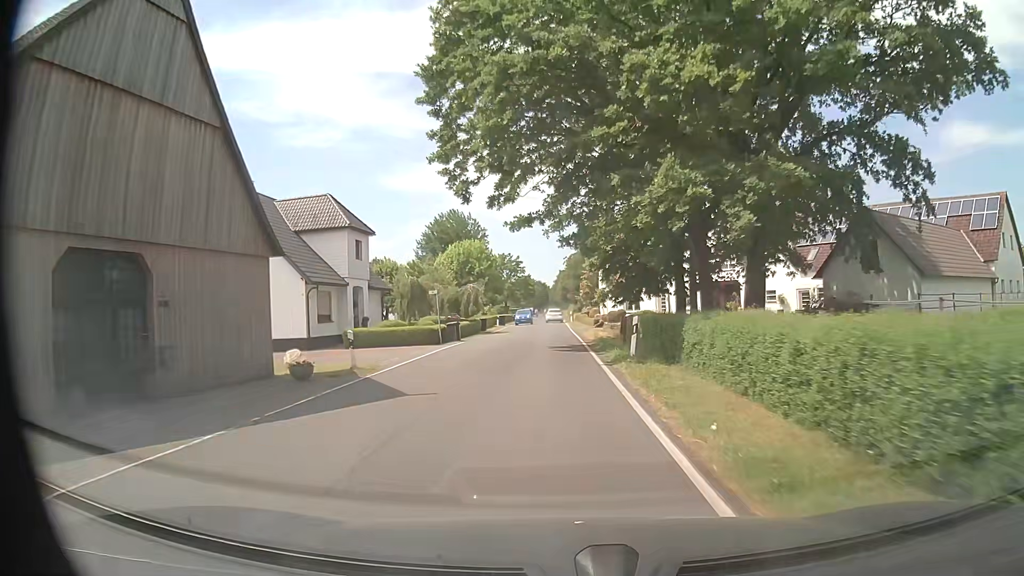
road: secondary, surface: asphalt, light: Day
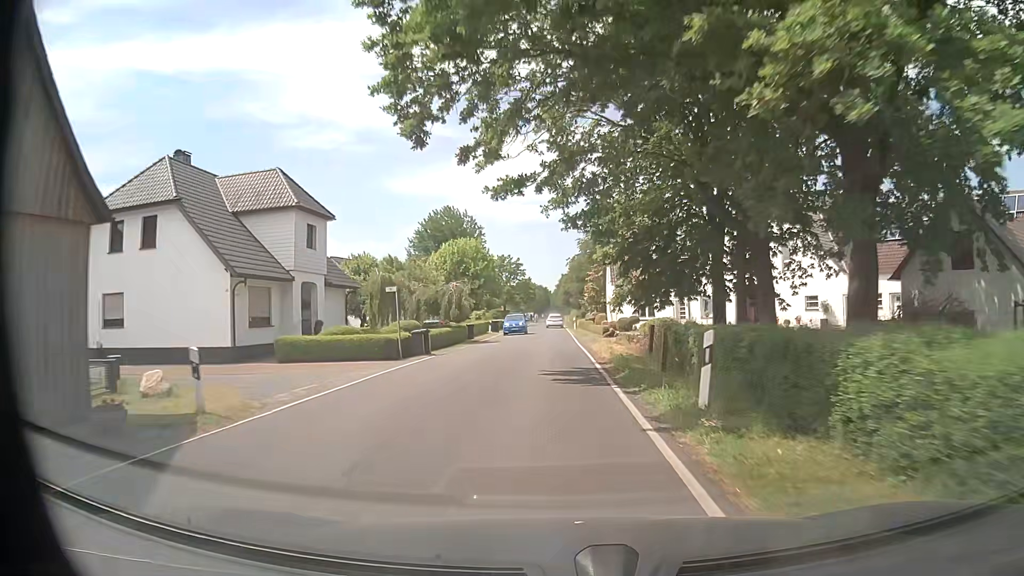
(0.0, +8.0) m; 0°
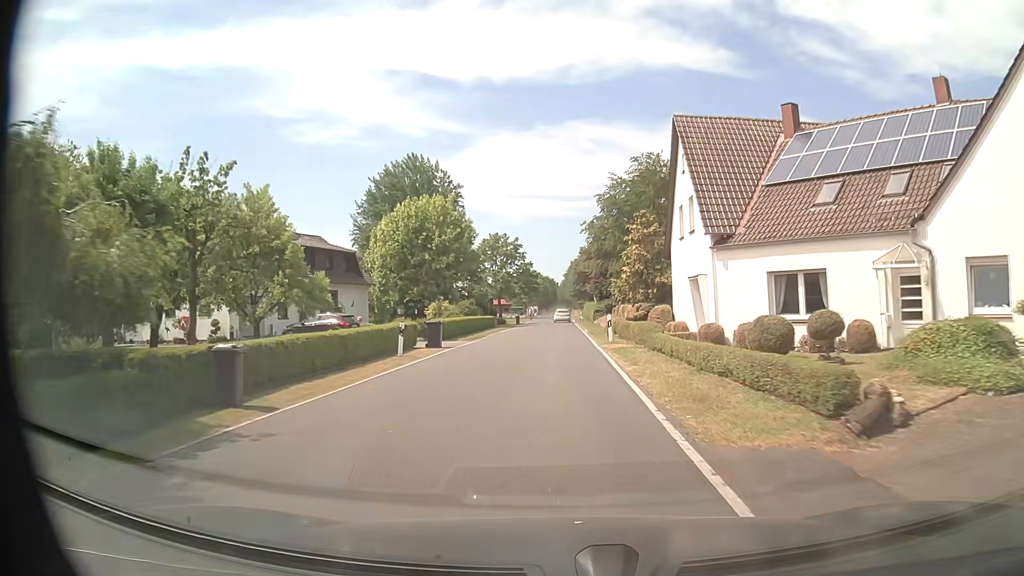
(-0.1, +31.7) m; 0°
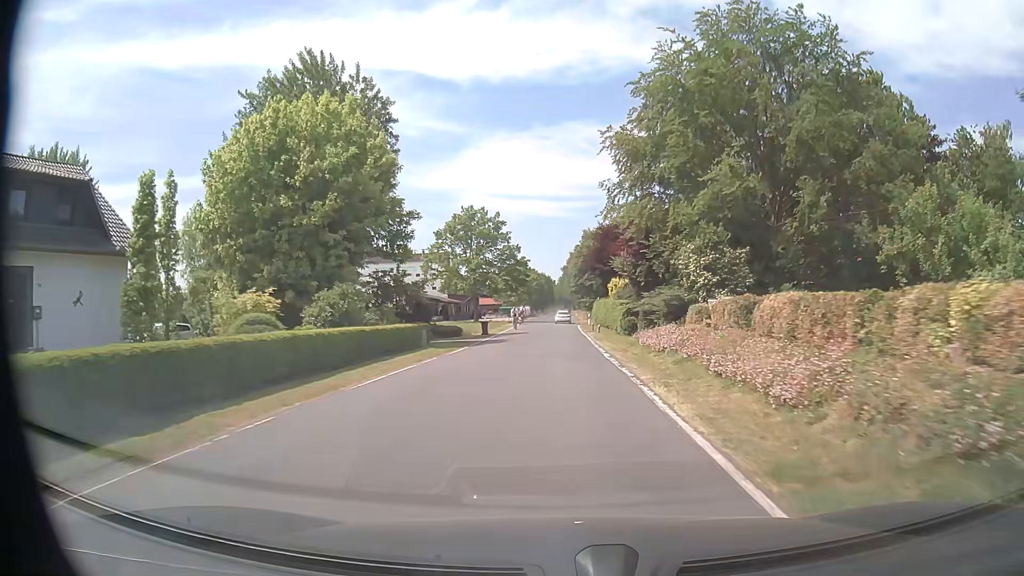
(-0.1, +31.7) m; 0°
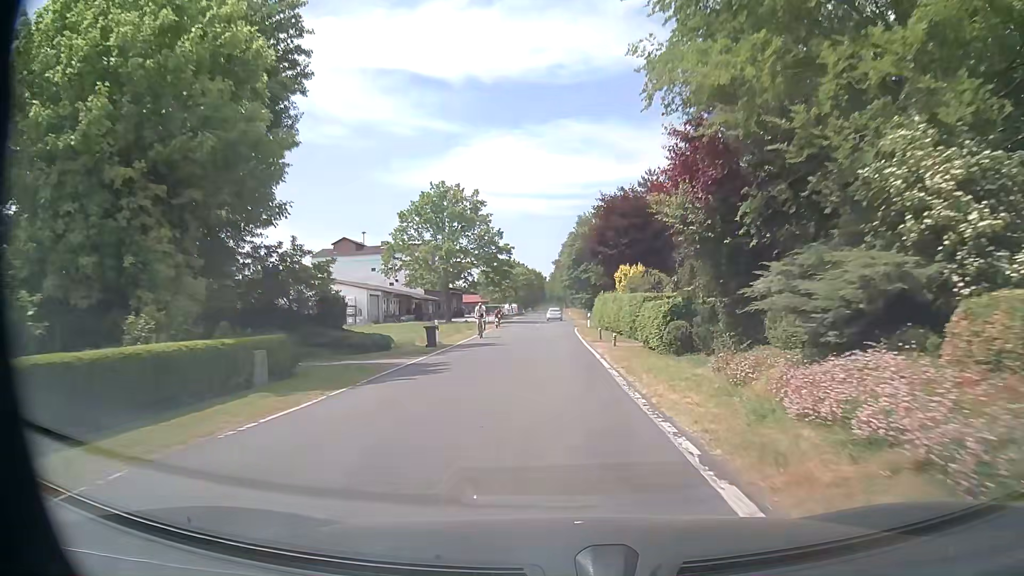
(+0.1, +15.9) m; 0°
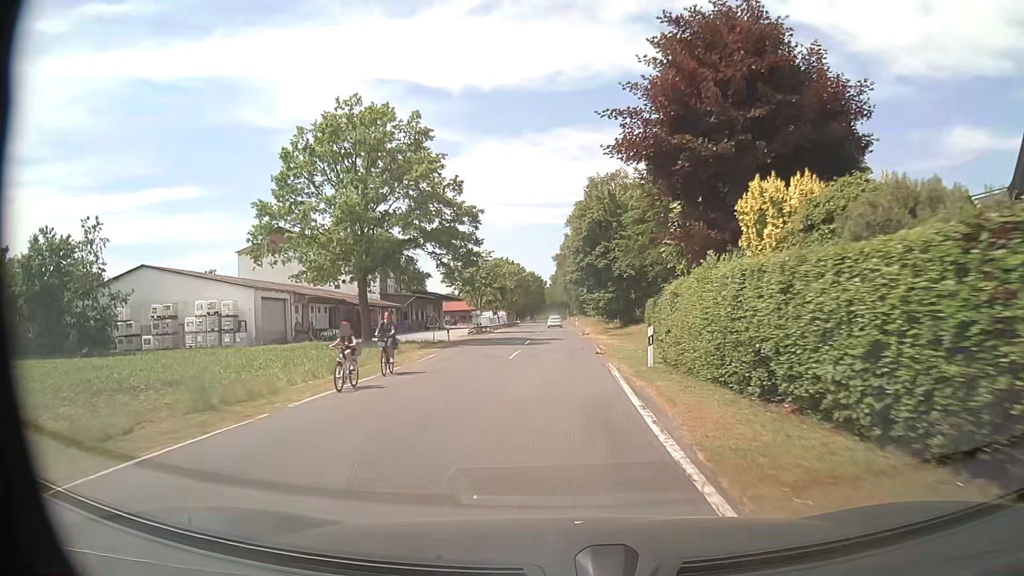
(+0.2, +31.7) m; 0°
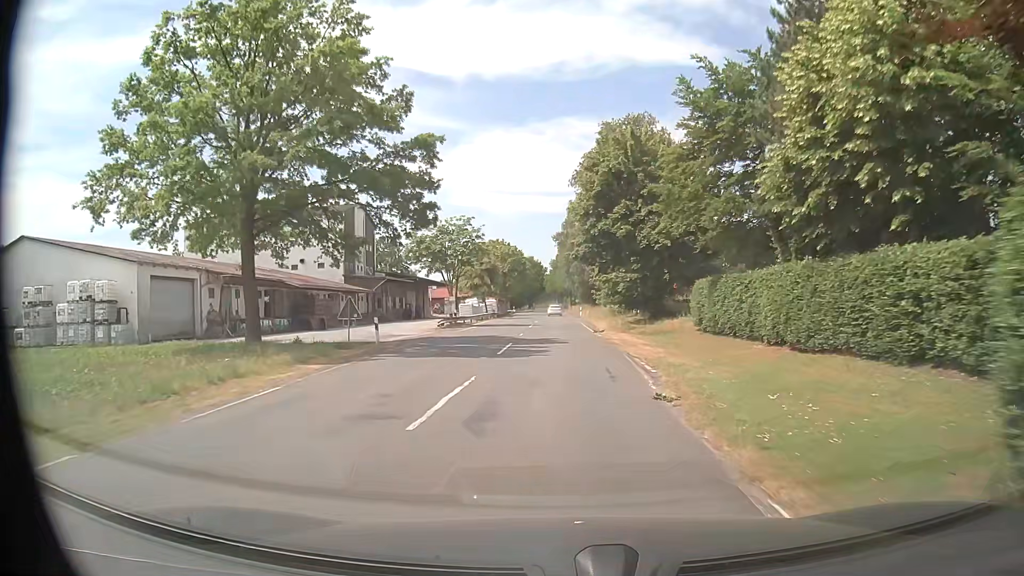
(-0.1, +15.8) m; 0°
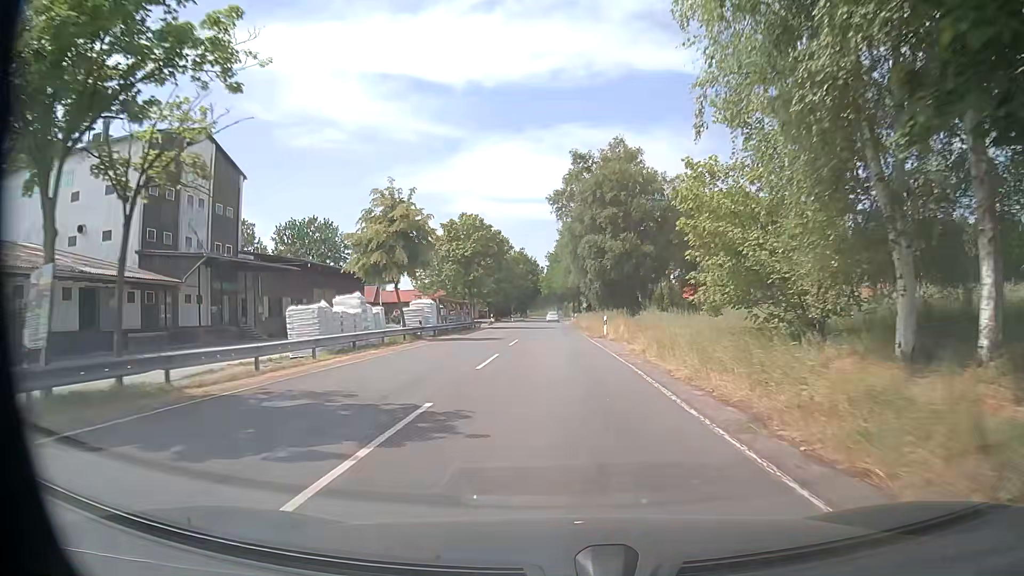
(+0.2, +39.6) m; 0°
(0, +10) (0, +20) (0, +30) (0, +40) (0, +50) (0, +60) (0, +70) (0, +80) (0, +90) (-1, +100) m
